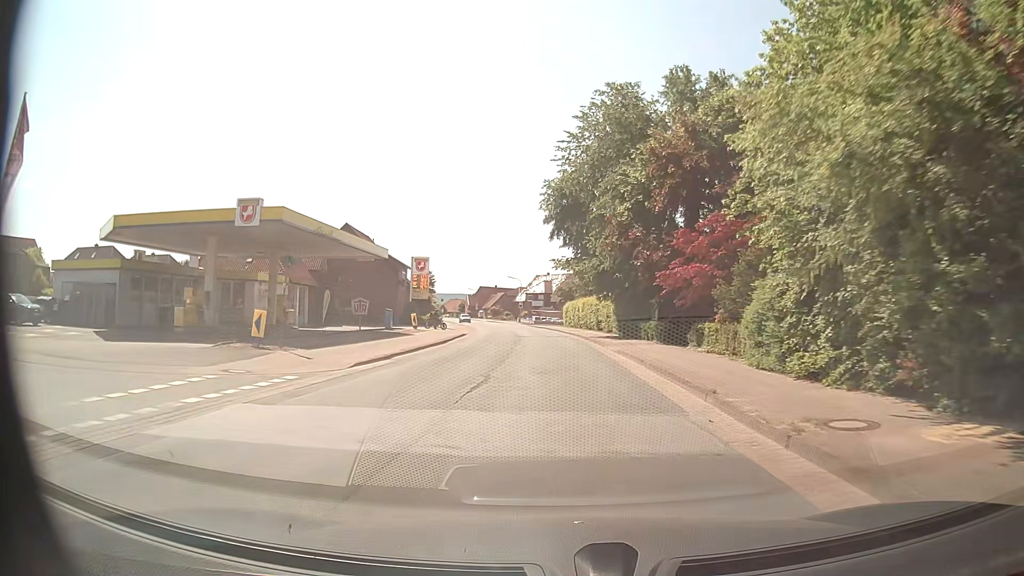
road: secondary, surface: asphalt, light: Day
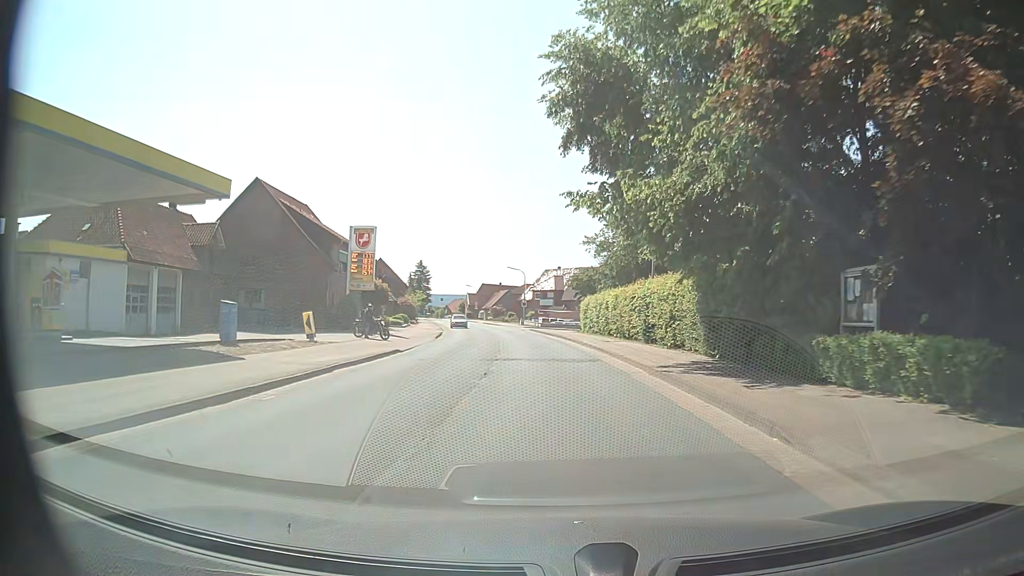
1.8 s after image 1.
(-0.2, +23.3) m; -1°
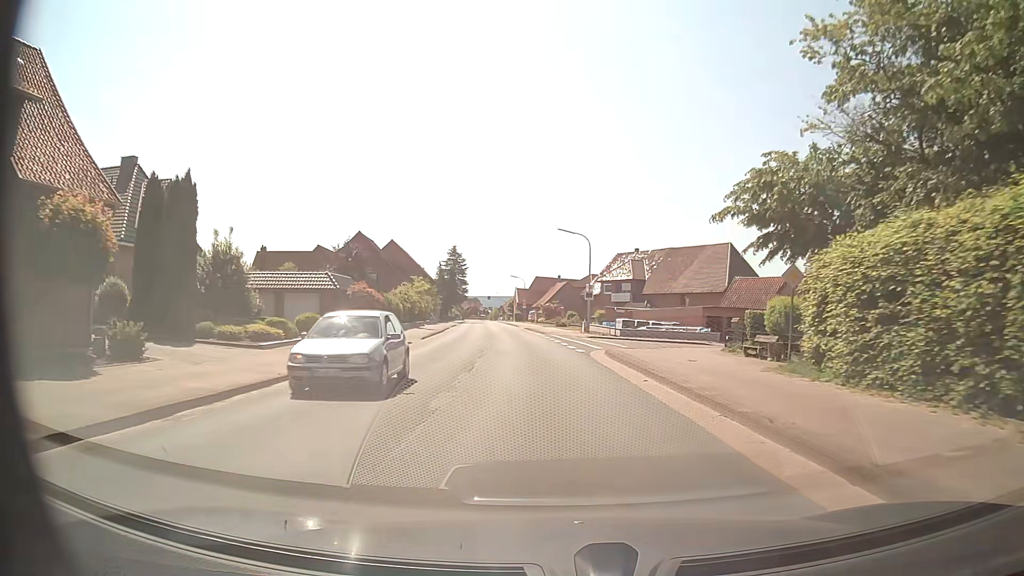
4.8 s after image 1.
(-1.5, +38.9) m; -5°
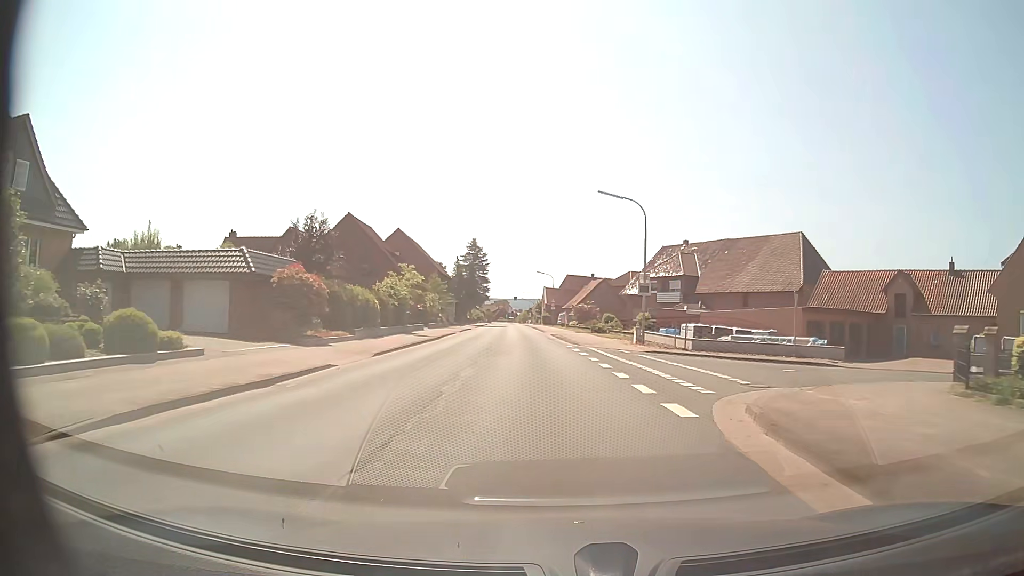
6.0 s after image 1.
(-0.4, +15.8) m; -3°
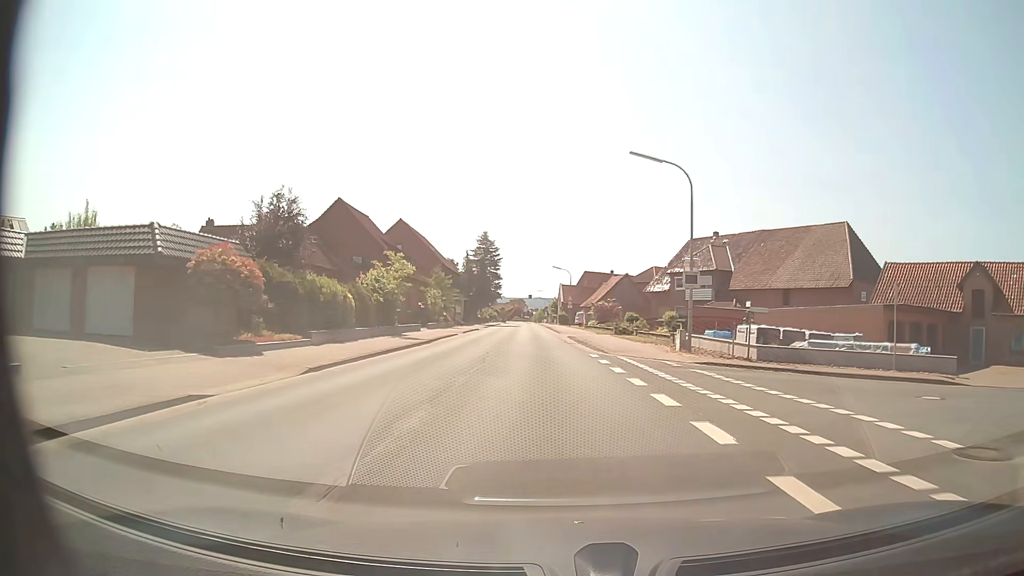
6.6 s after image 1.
(-0.1, +8.0) m; -1°
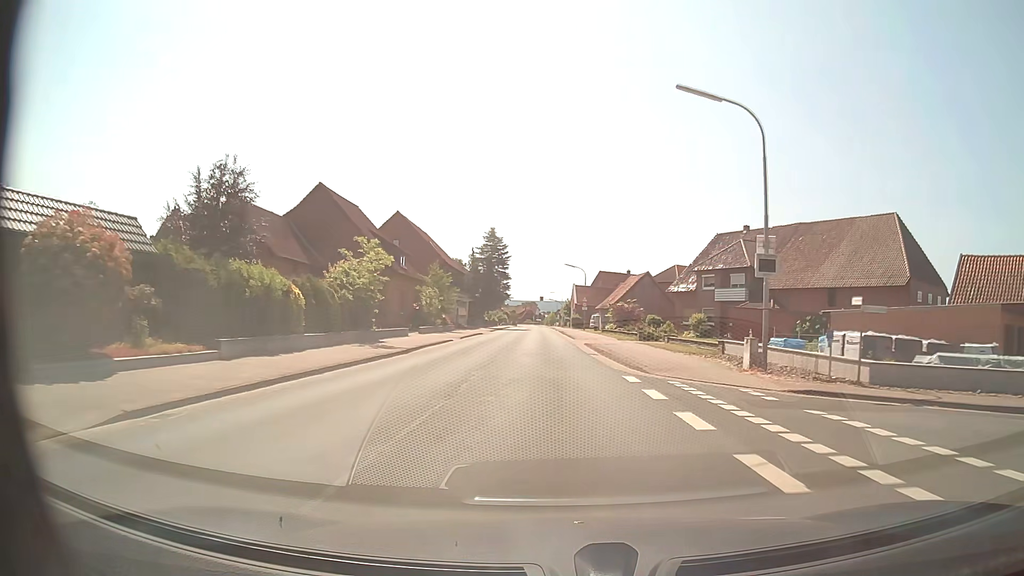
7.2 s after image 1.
(-0.1, +8.0) m; -1°
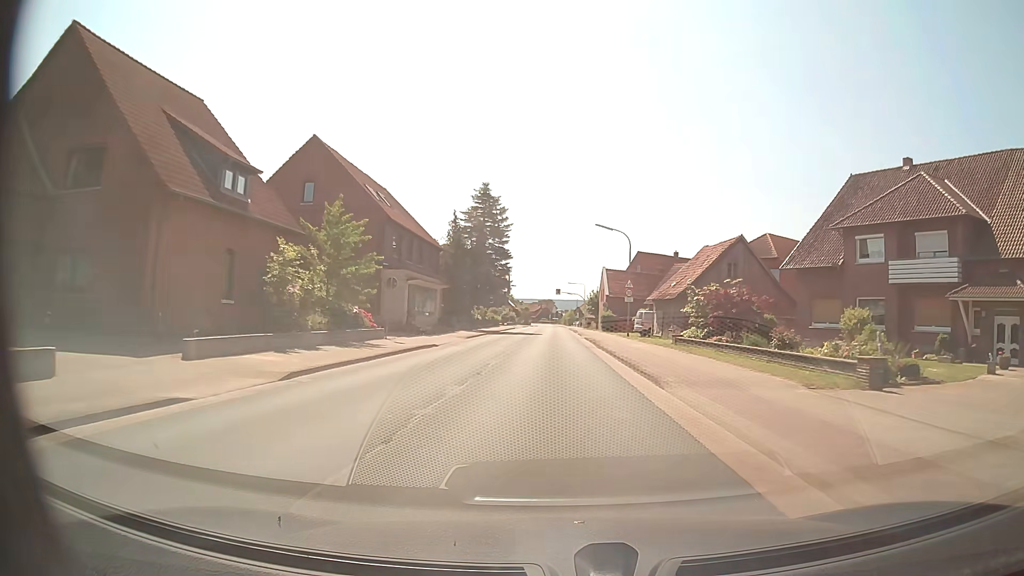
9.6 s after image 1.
(-0.4, +32.1) m; -2°
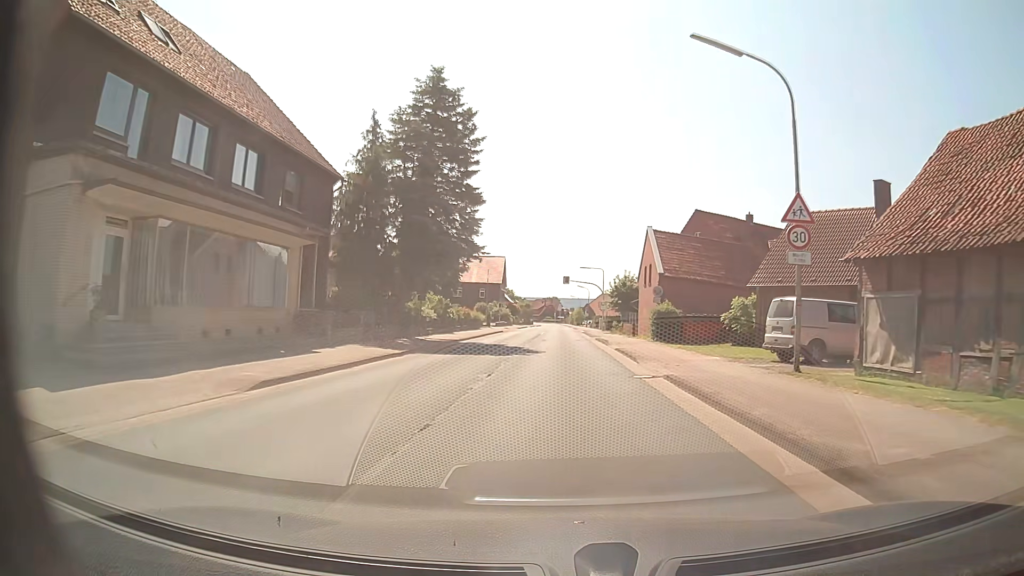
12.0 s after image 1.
(-0.3, +32.0) m; 0°
(0, +10) (0, +20) (0, +30) (0, +40) (0, +50) (0, +60) (+1, +70) (+1, +80) (+1, +90) (+1, +100) m
